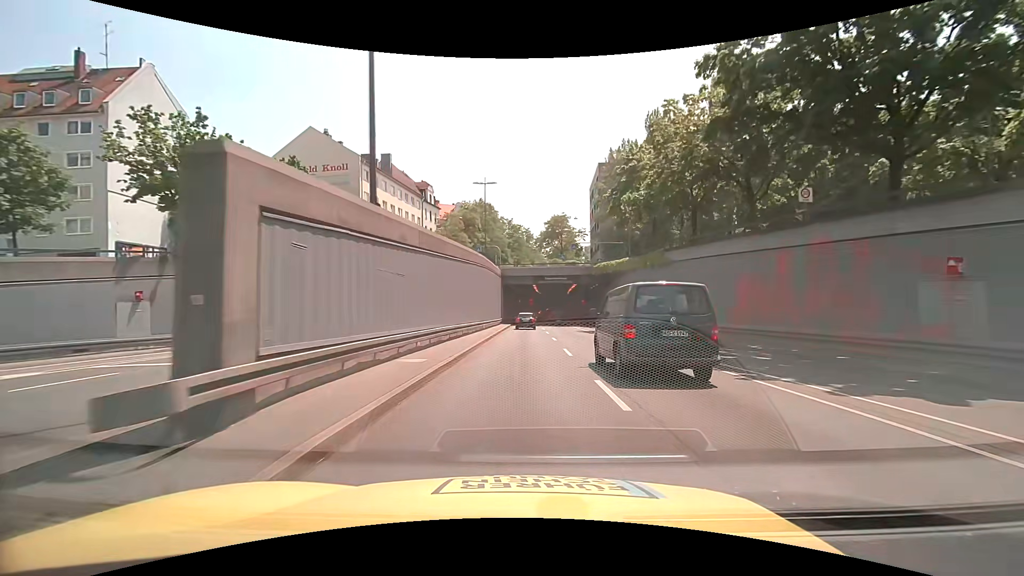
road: trunk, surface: asphalt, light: Day
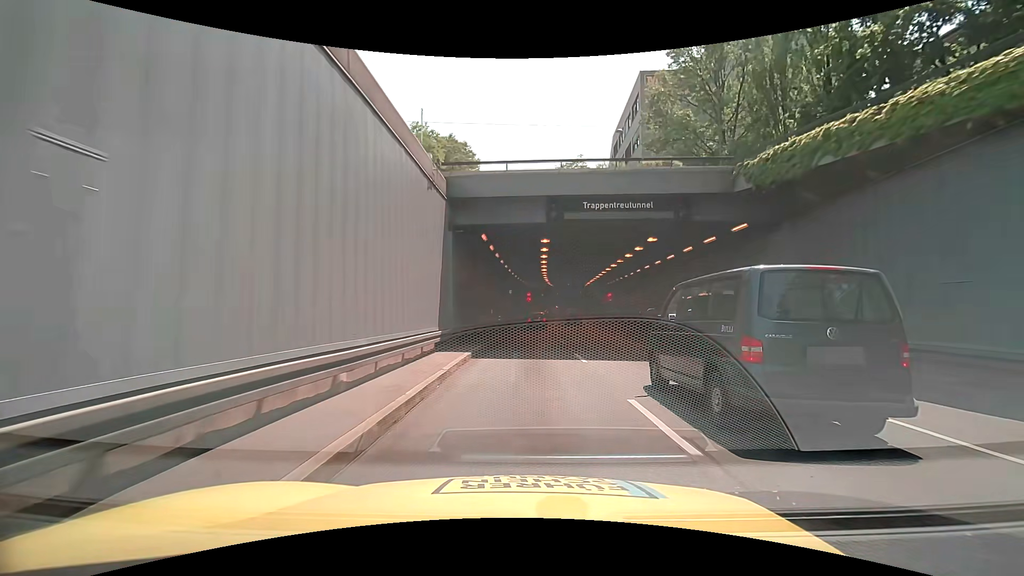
(-0.1, +38.1) m; 0°
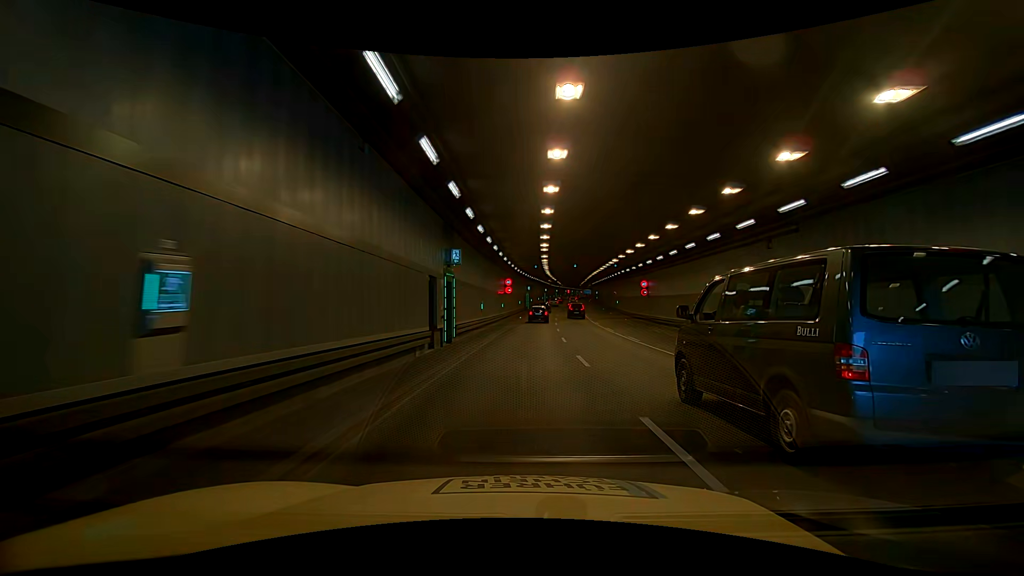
(+0.2, +28.7) m; -2°
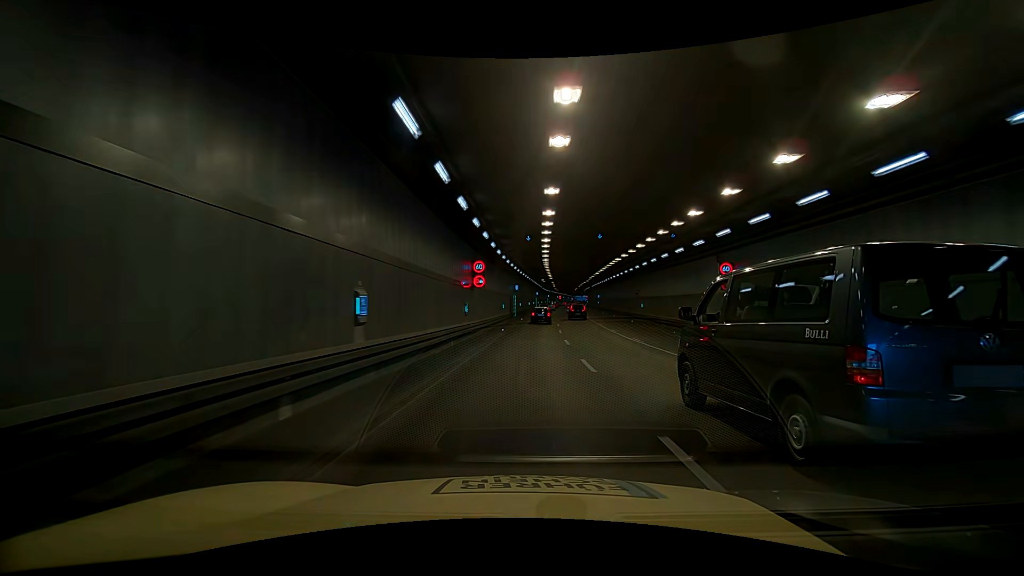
(-0.1, +19.0) m; 0°
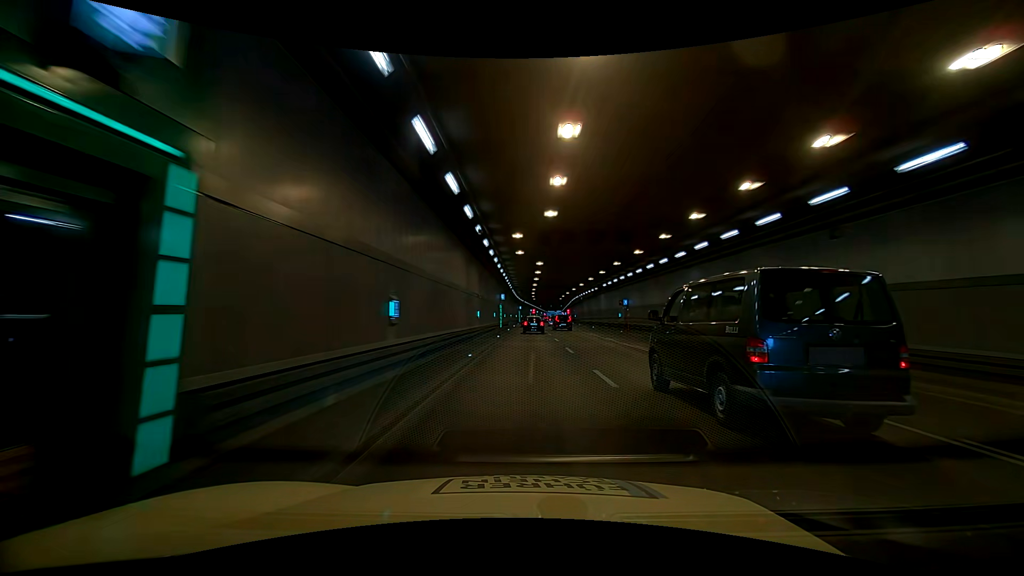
(-2.7, +47.0) m; -5°
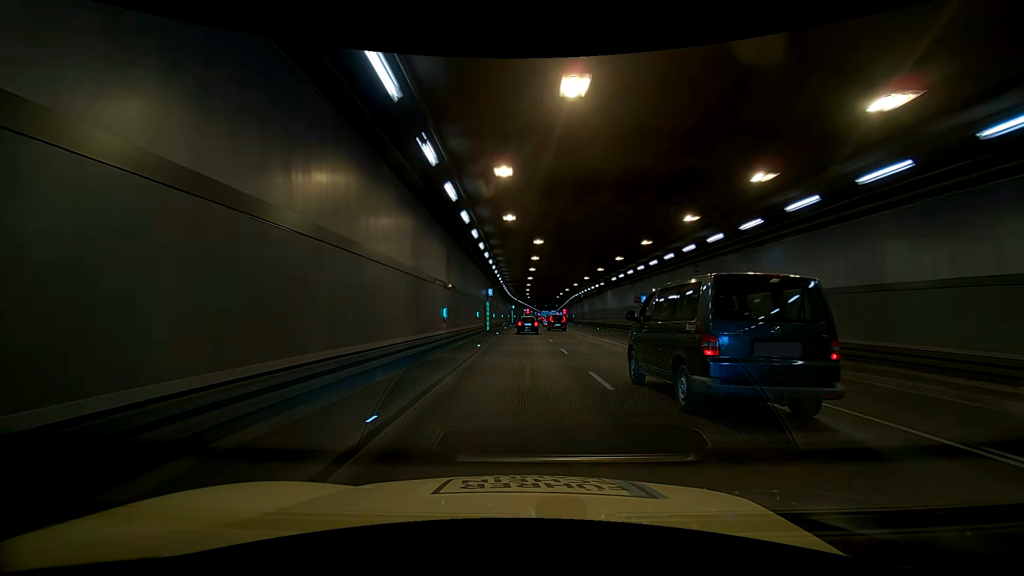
(+0.2, +9.4) m; +2°
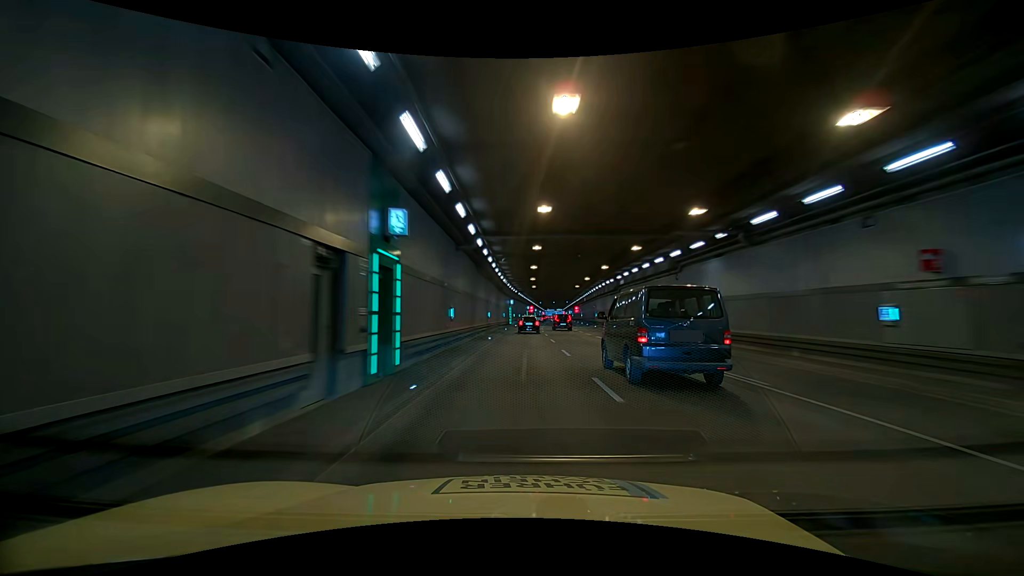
(+1.1, +28.3) m; +4°
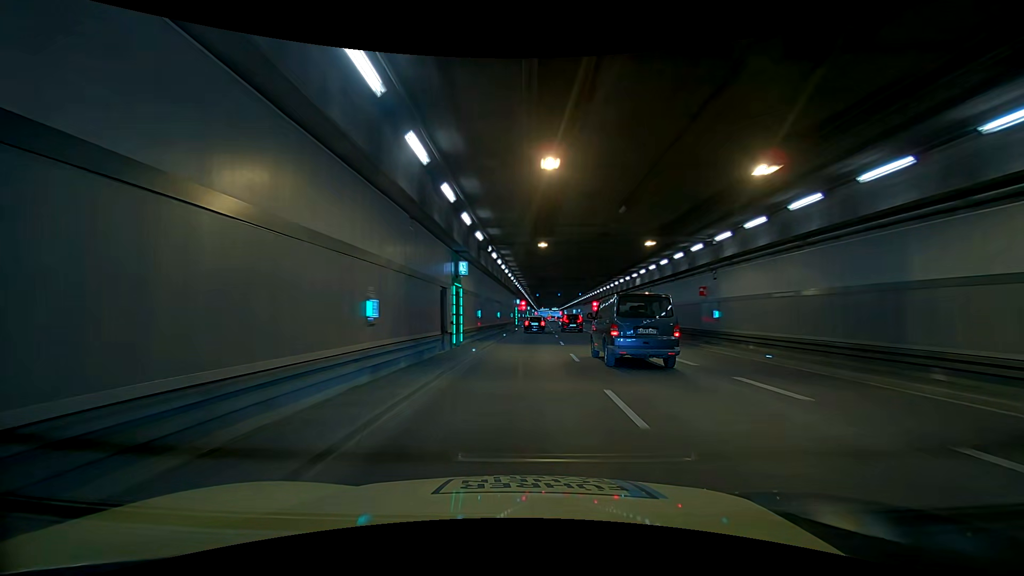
(-2.8, +47.0) m; -4°
